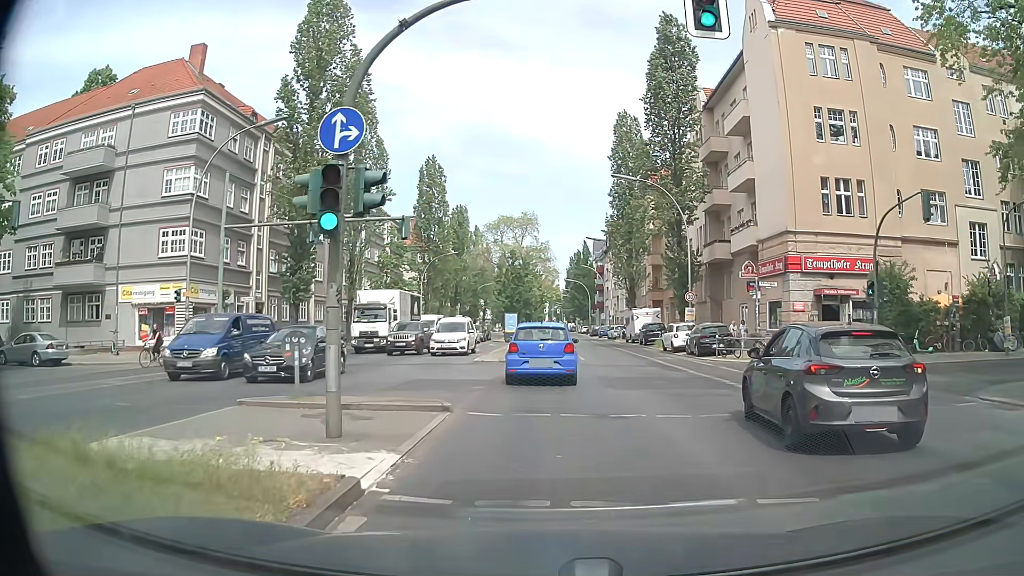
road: secondary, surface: asphalt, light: Day
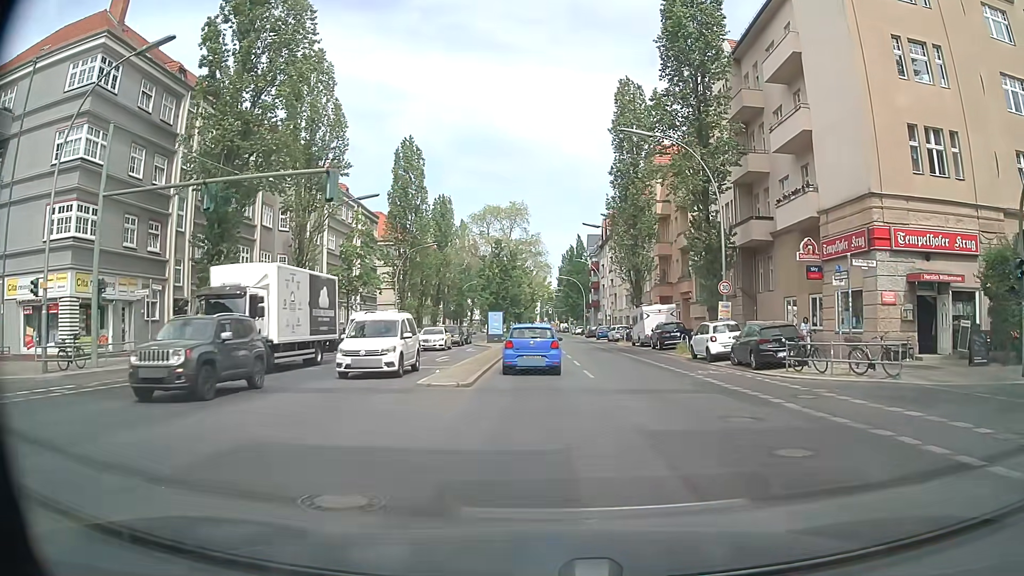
(+0.3, +9.9) m; +3°
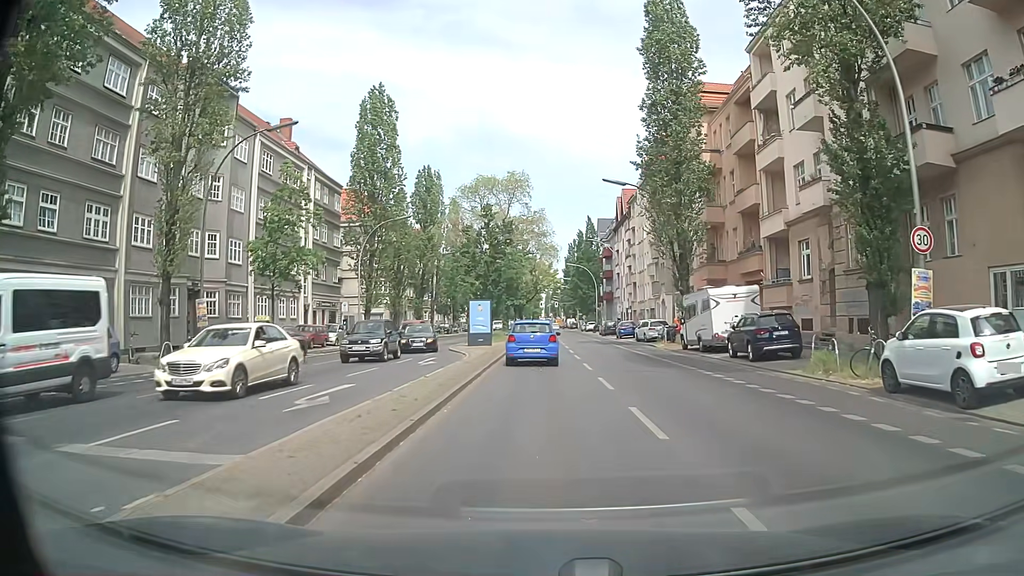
(-0.3, +17.0) m; -1°
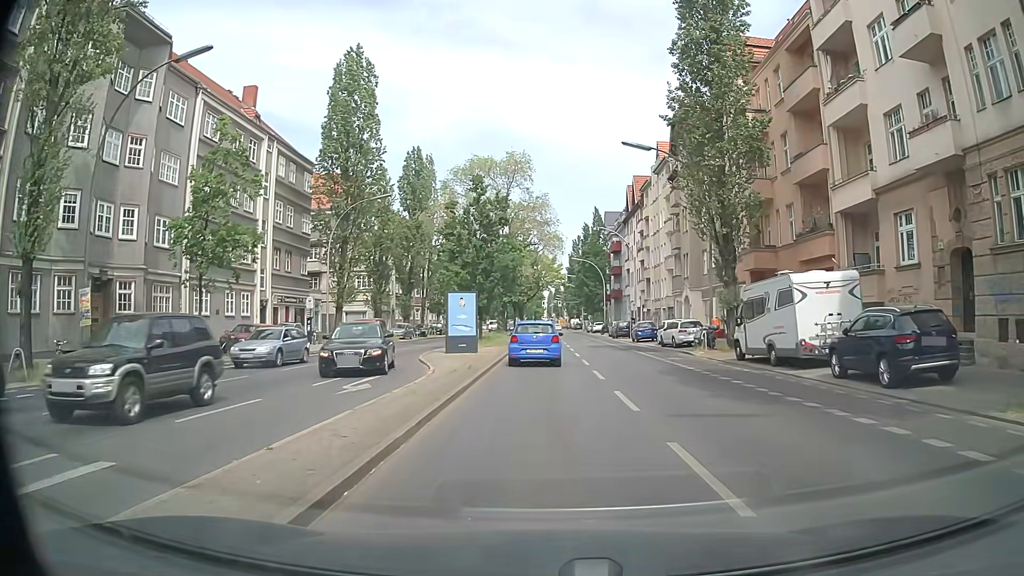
(-0.1, +9.2) m; -1°
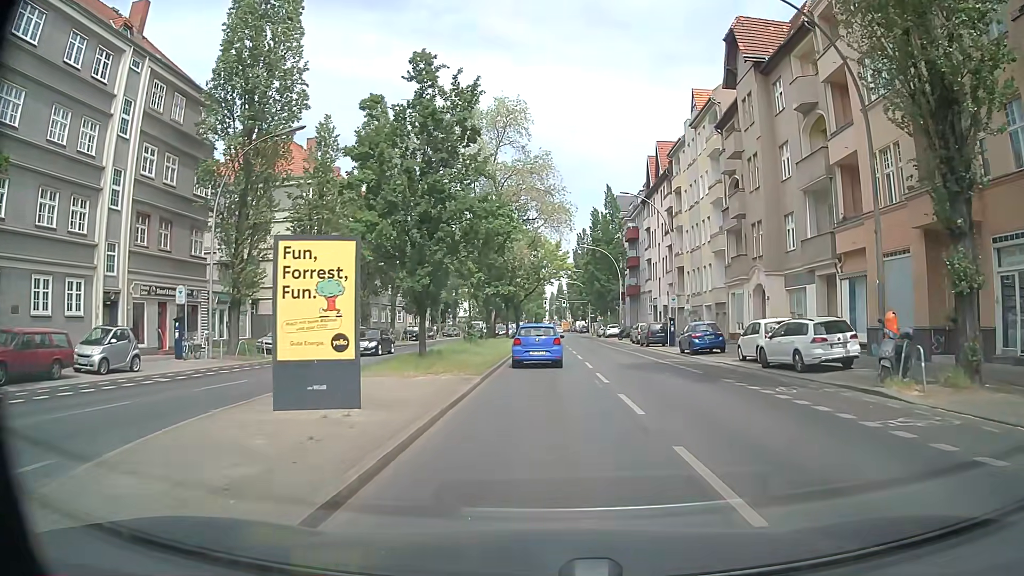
(+0.1, +18.2) m; 0°
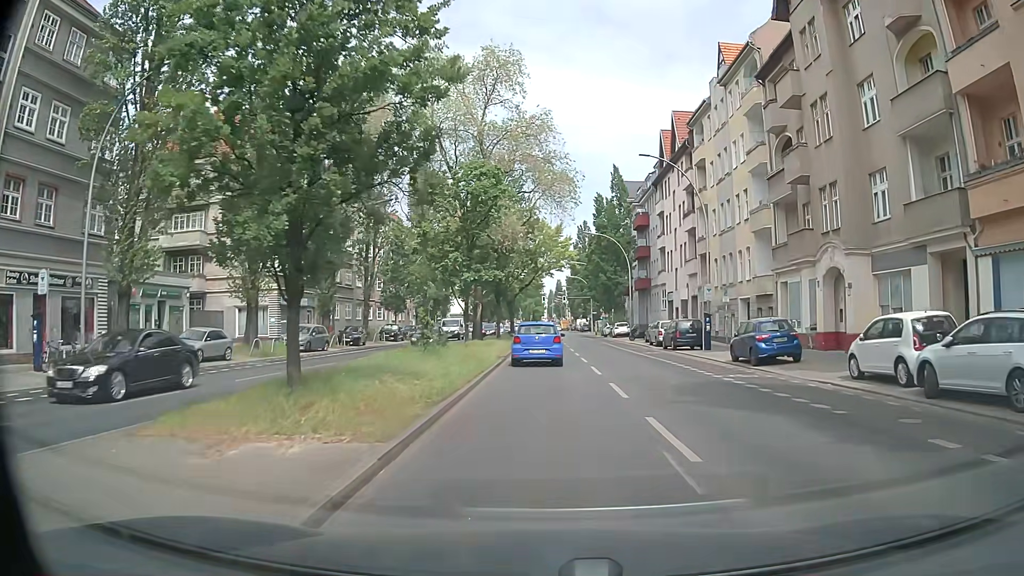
(0.0, +10.0) m; +1°
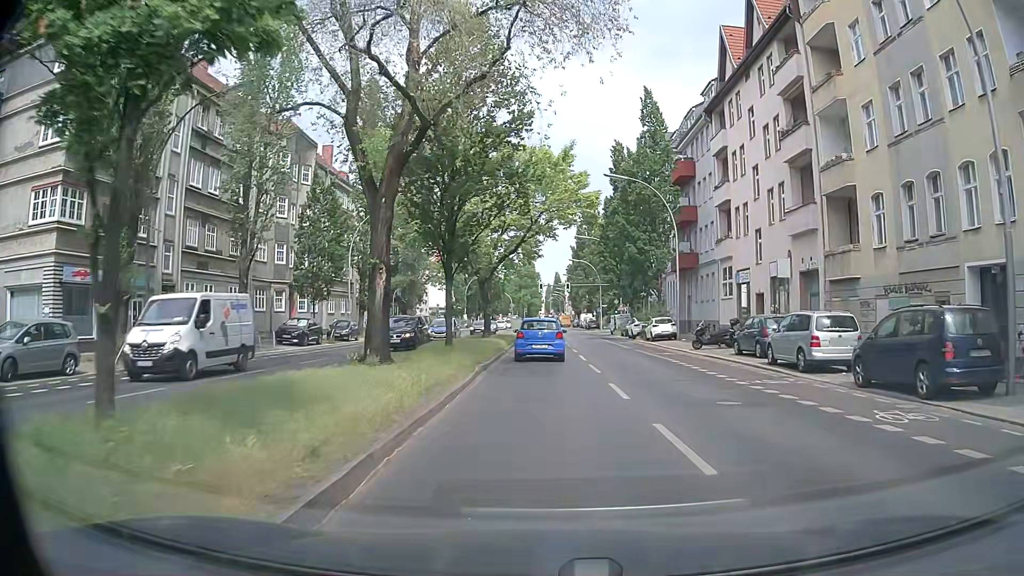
(0.0, +24.7) m; 0°
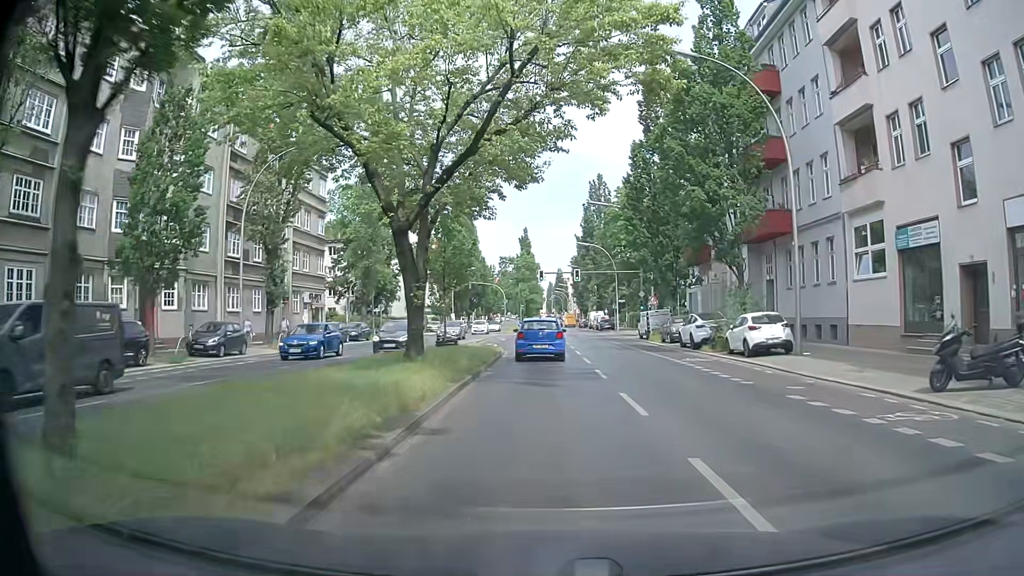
(+0.1, +20.4) m; -2°
